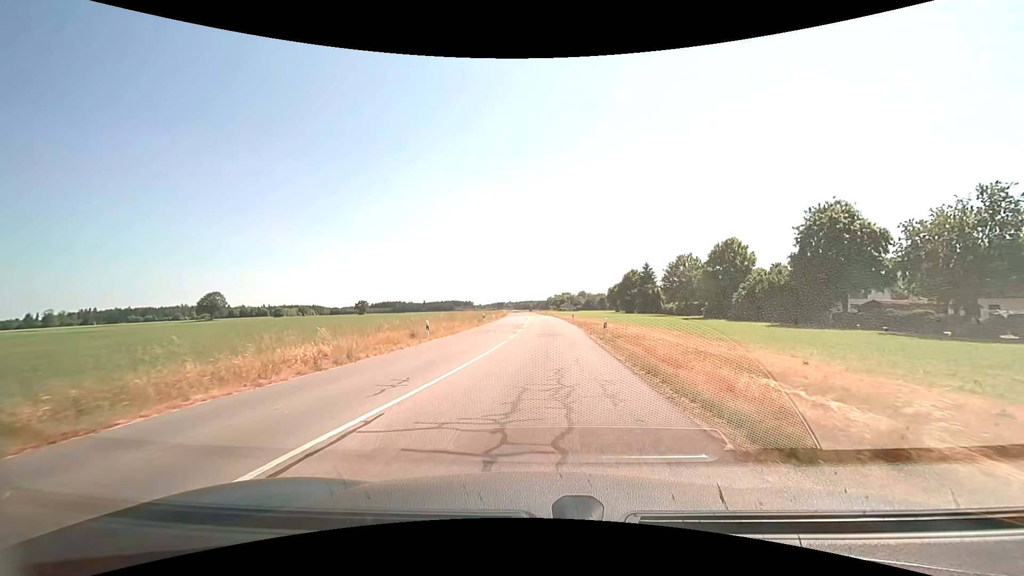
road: tertiary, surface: asphalt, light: Day
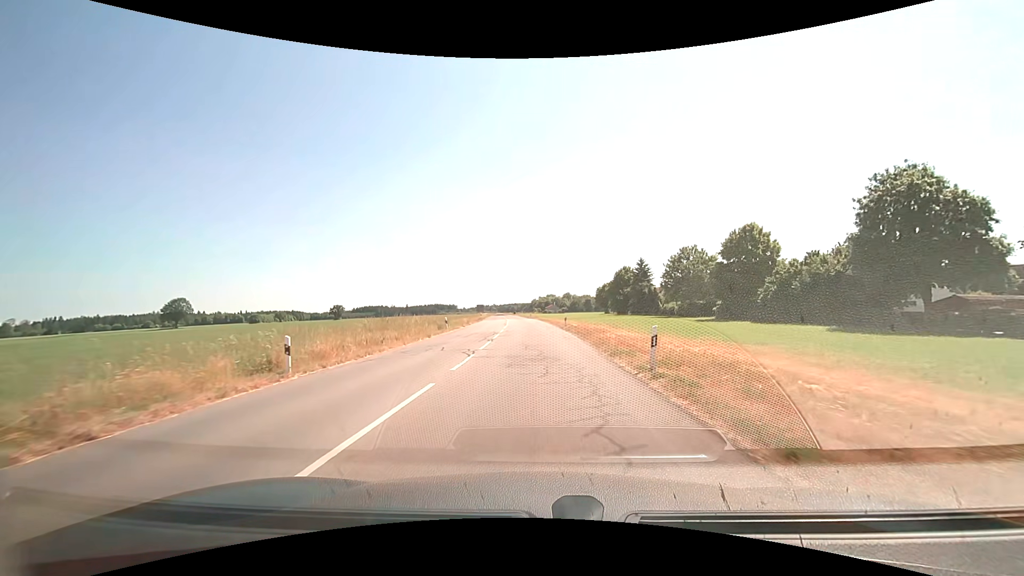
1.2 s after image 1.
(+0.3, +13.2) m; +2°
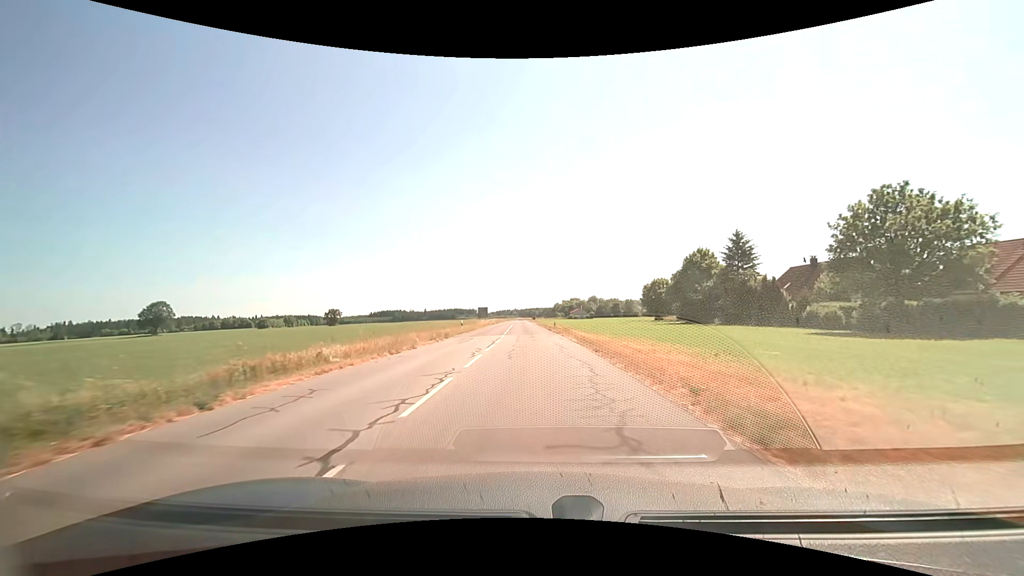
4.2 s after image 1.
(-0.7, +41.6) m; -3°
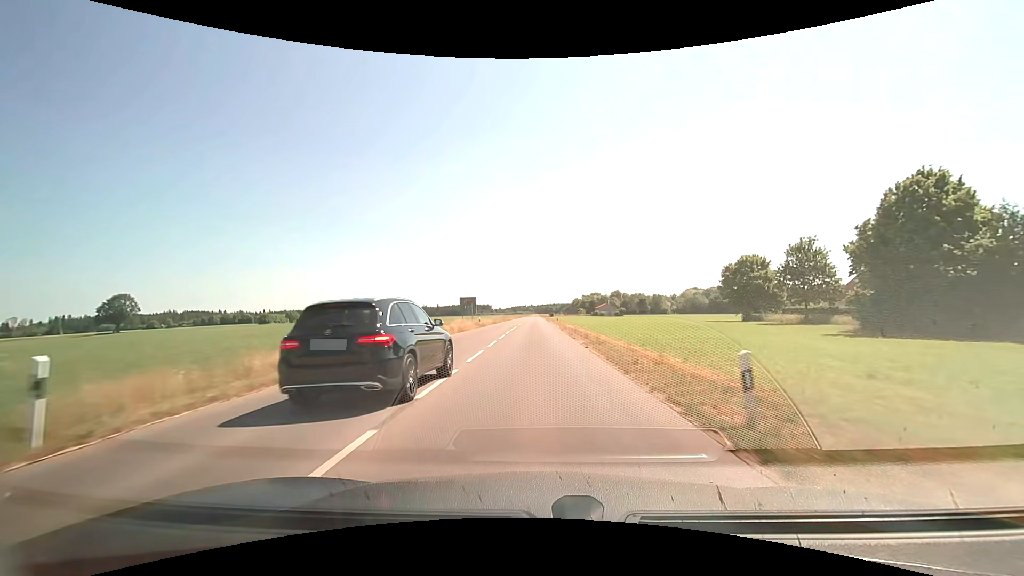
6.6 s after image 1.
(-0.6, +41.5) m; -2°
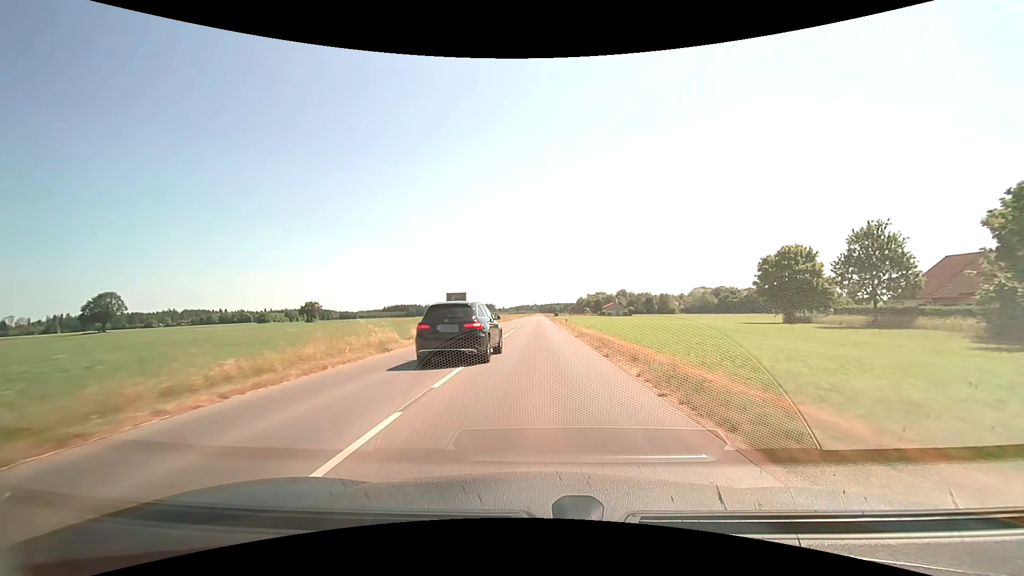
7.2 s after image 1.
(-0.1, +11.3) m; 0°
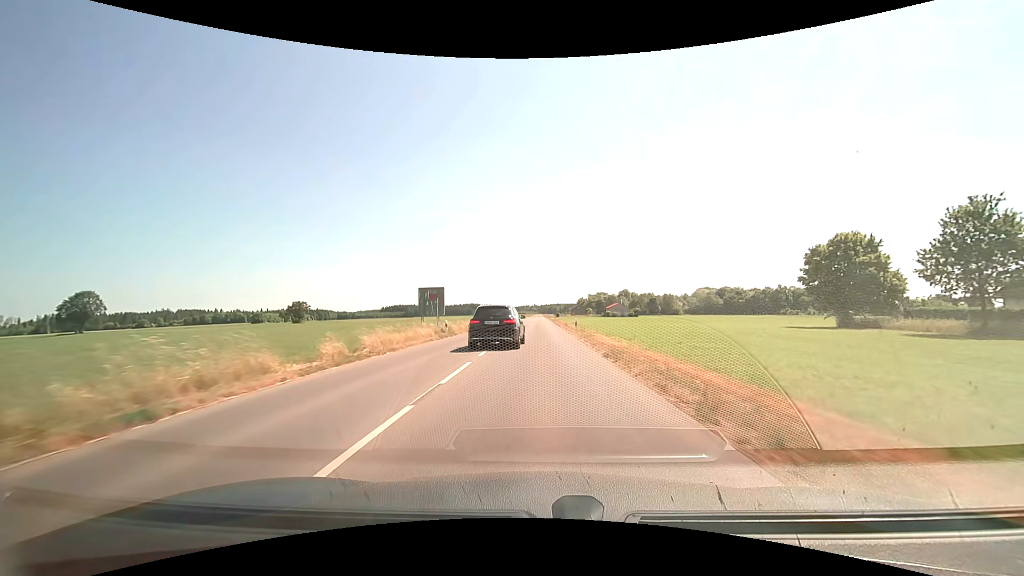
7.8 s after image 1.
(0.0, +11.6) m; 0°
(0, +10) (0, +20) (0, +30) (0, +40) (0, +50) (0, +60) (0, +70) (0, +80) (0, +90) (0, +100) m
